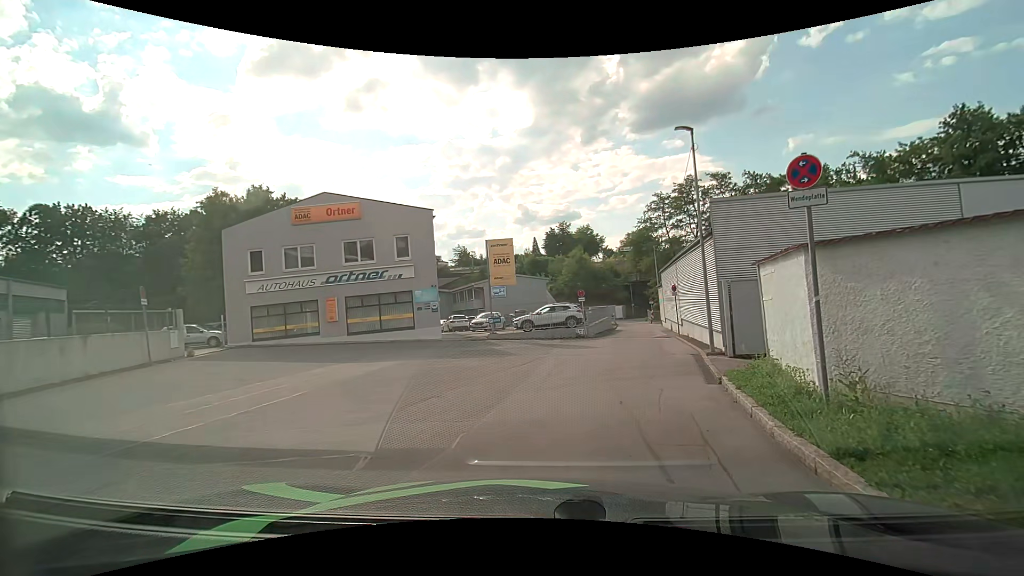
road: service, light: Day
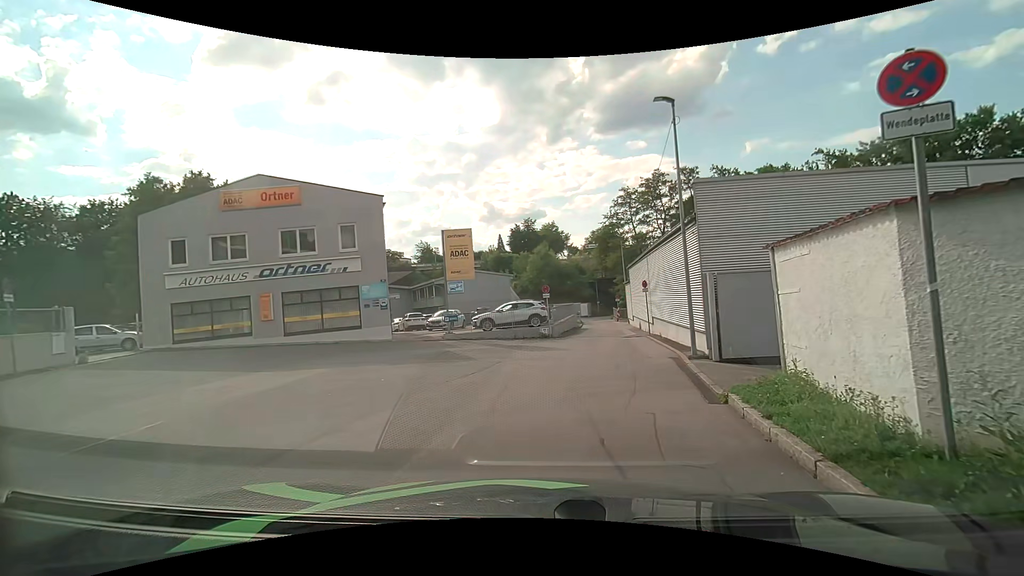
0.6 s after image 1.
(+0.1, +2.6) m; +3°
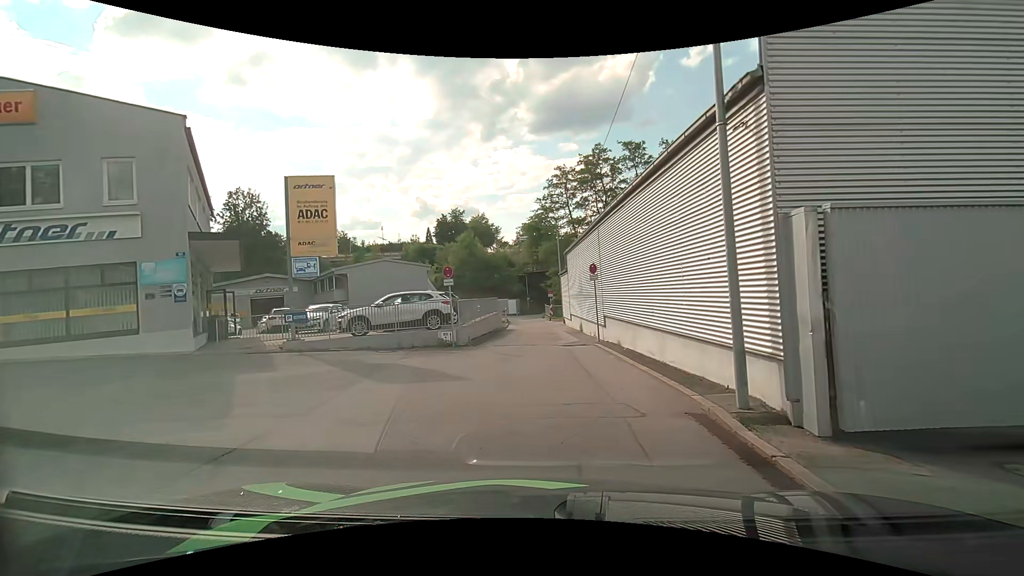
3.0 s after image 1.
(+0.9, +9.1) m; +8°
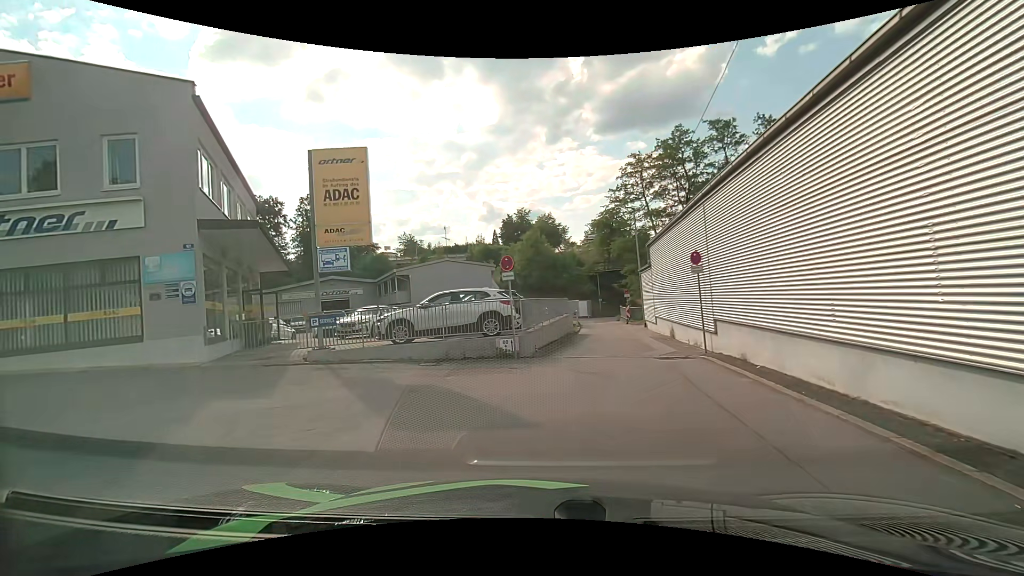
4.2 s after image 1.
(-0.2, +3.8) m; -7°
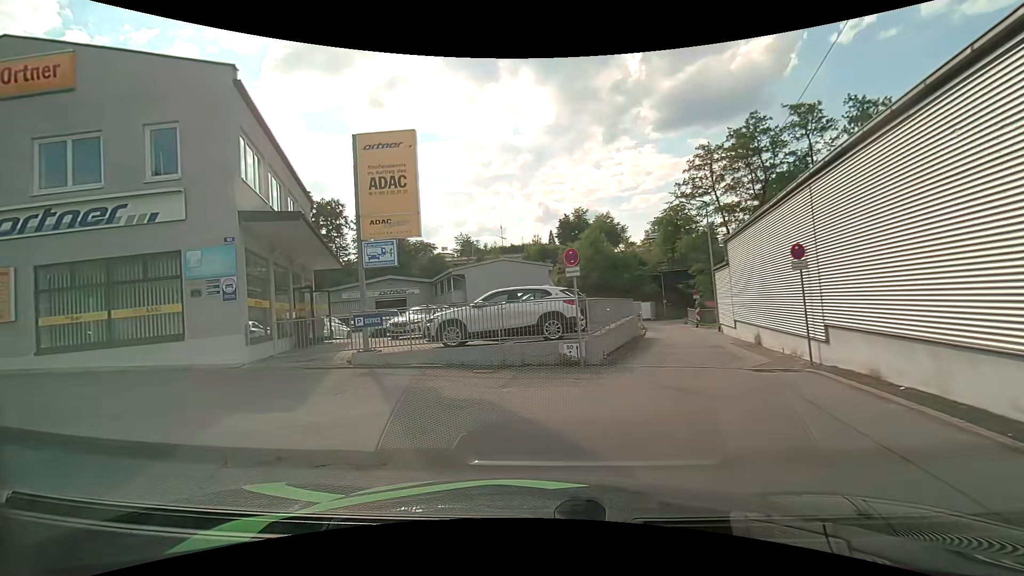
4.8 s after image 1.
(-0.1, +1.6) m; -4°
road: residential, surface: asphalt
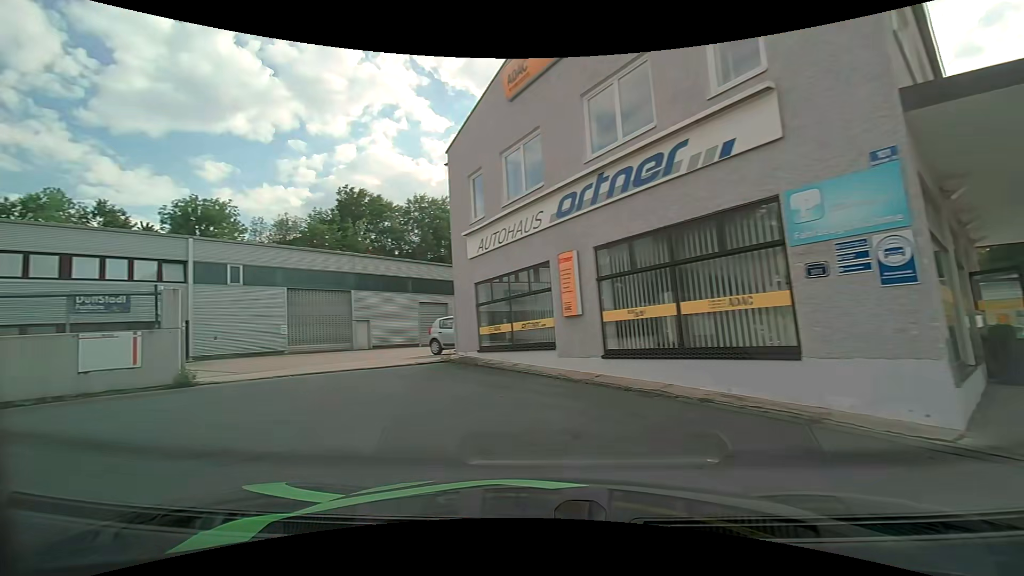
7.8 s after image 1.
(-3.5, +6.7) m; -60°
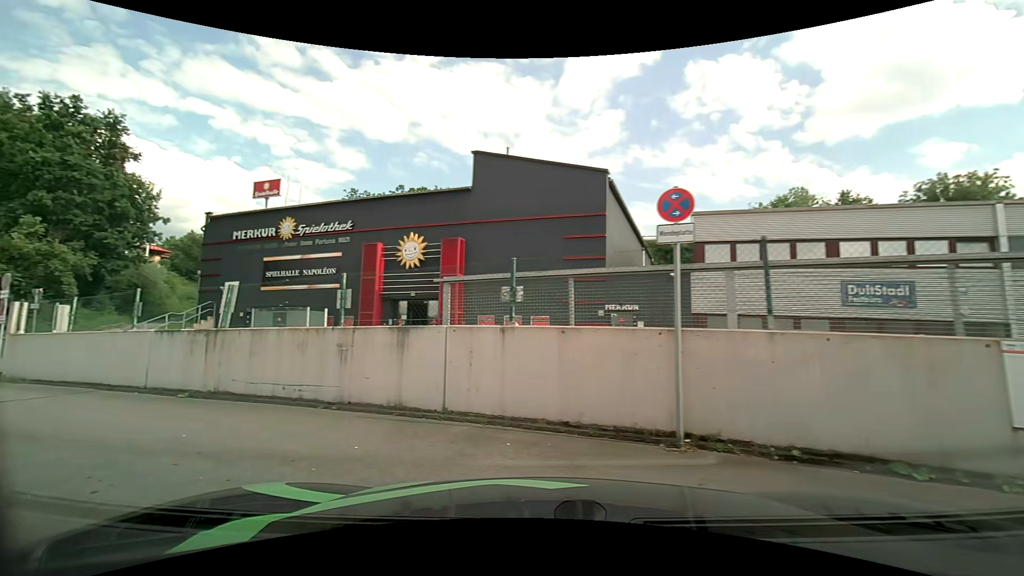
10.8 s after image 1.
(-4.0, +5.5) m; -72°
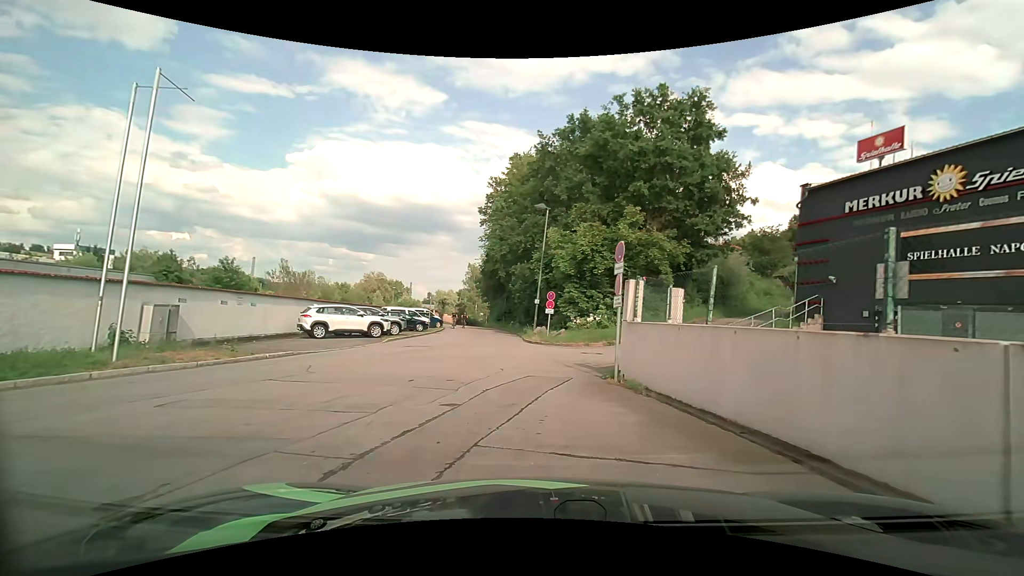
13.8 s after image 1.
(-5.3, +6.7) m; -59°
(-1, +10) (-2, +20) (-3, +30) (-4, +40) (-5, +50) (-7, +60) (-9, +69) (-11, +79) (-11, +89) (-9, +99) m
